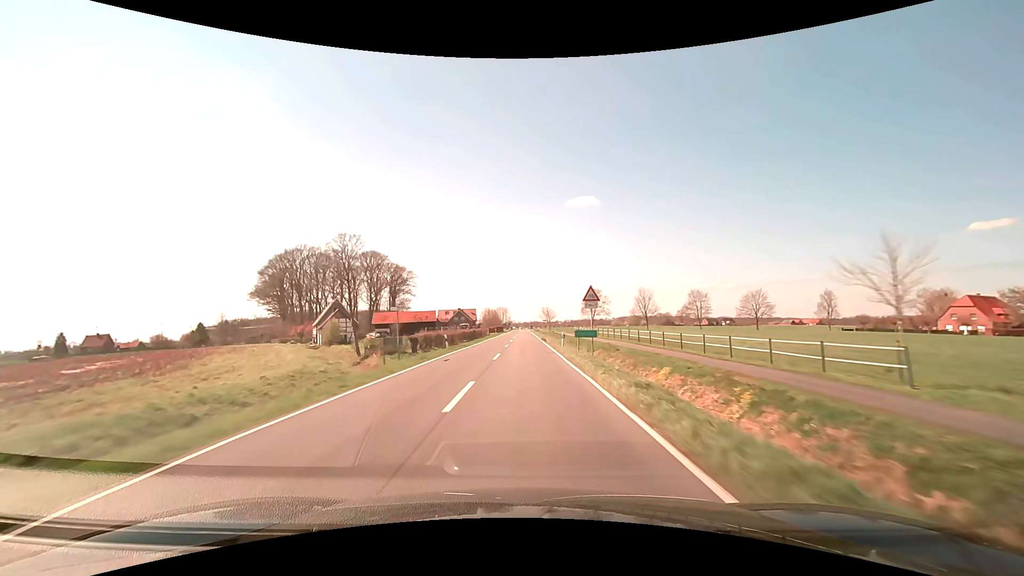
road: secondary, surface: asphalt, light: Day
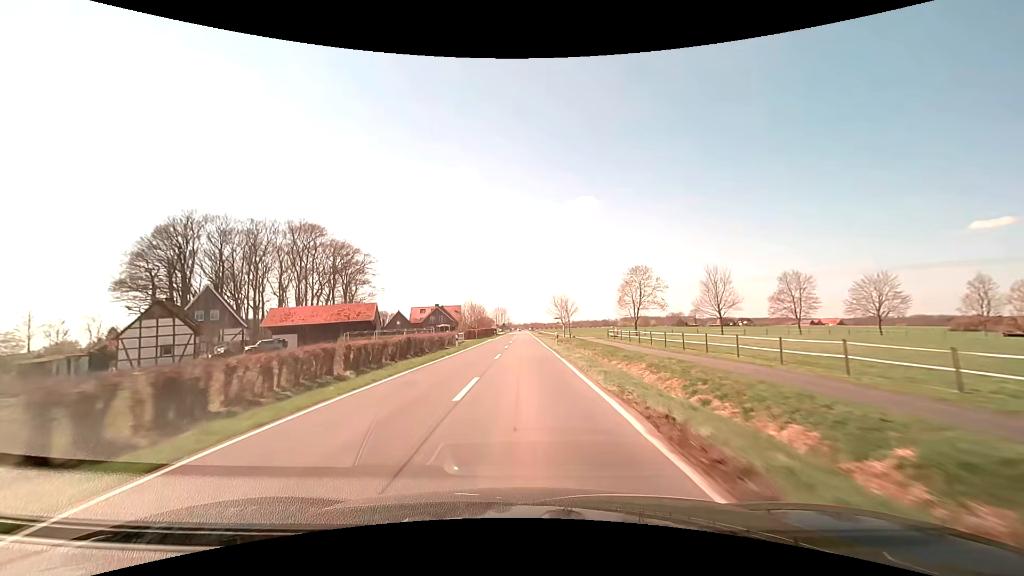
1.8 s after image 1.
(+0.1, +47.5) m; 0°
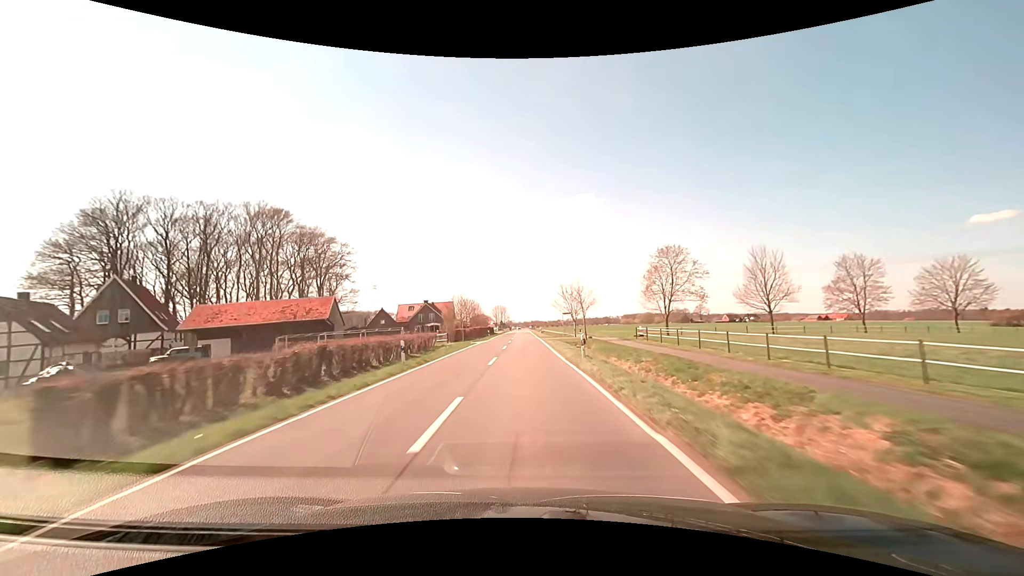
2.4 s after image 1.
(+0.1, +15.8) m; 0°
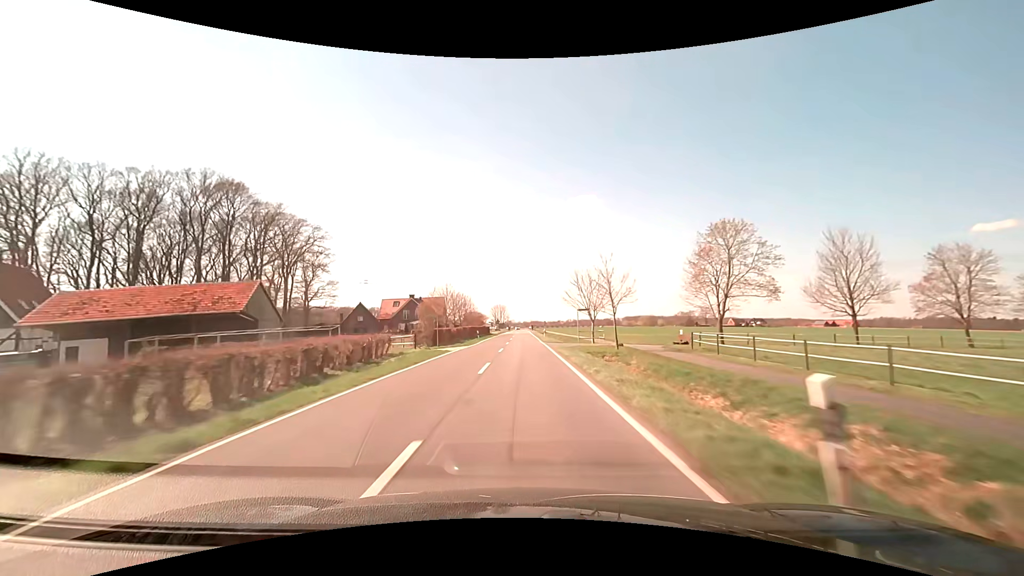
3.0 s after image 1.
(0.0, +15.8) m; 0°
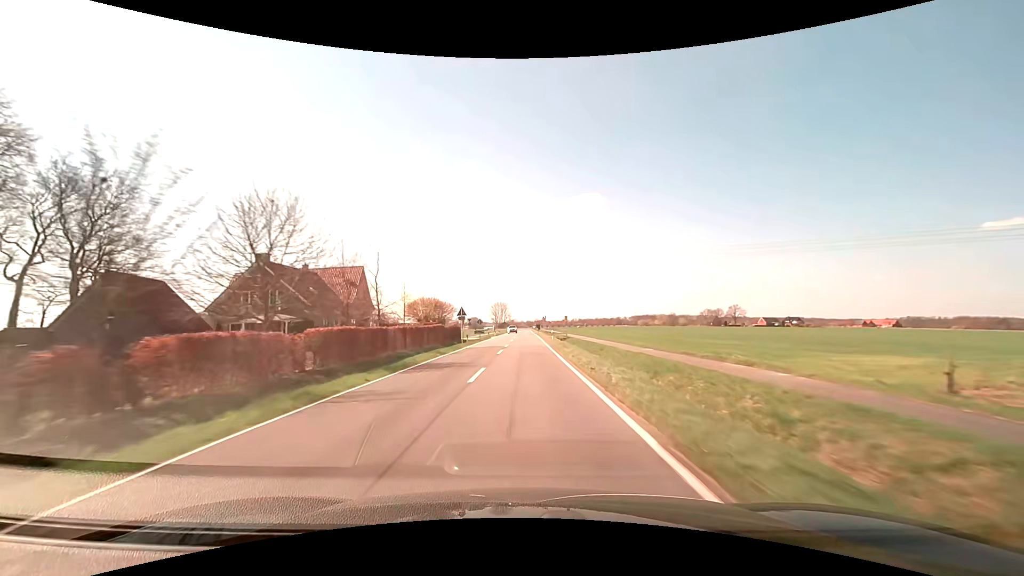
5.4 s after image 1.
(+0.1, +63.0) m; 0°
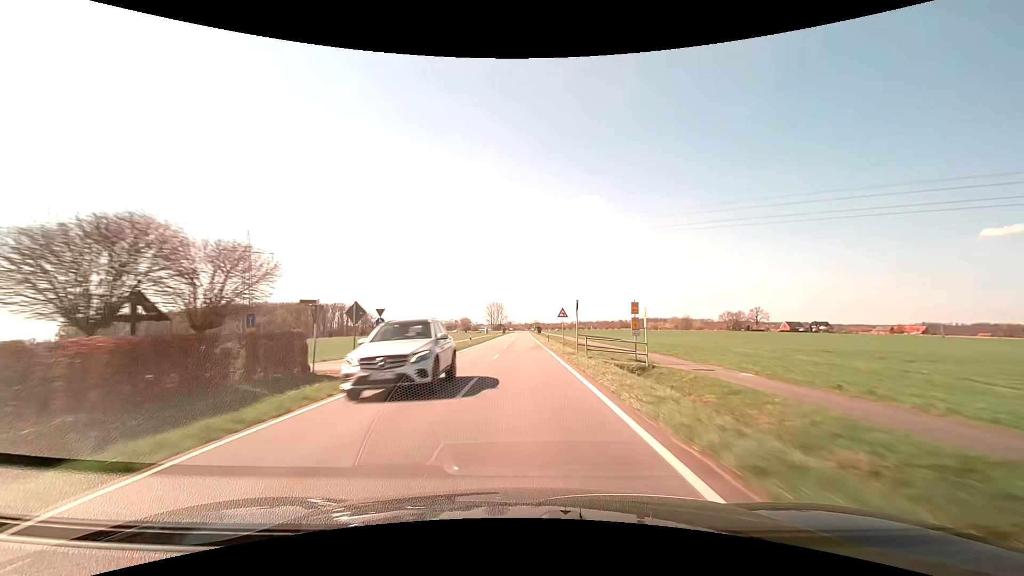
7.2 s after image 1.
(0.0, +47.1) m; 0°
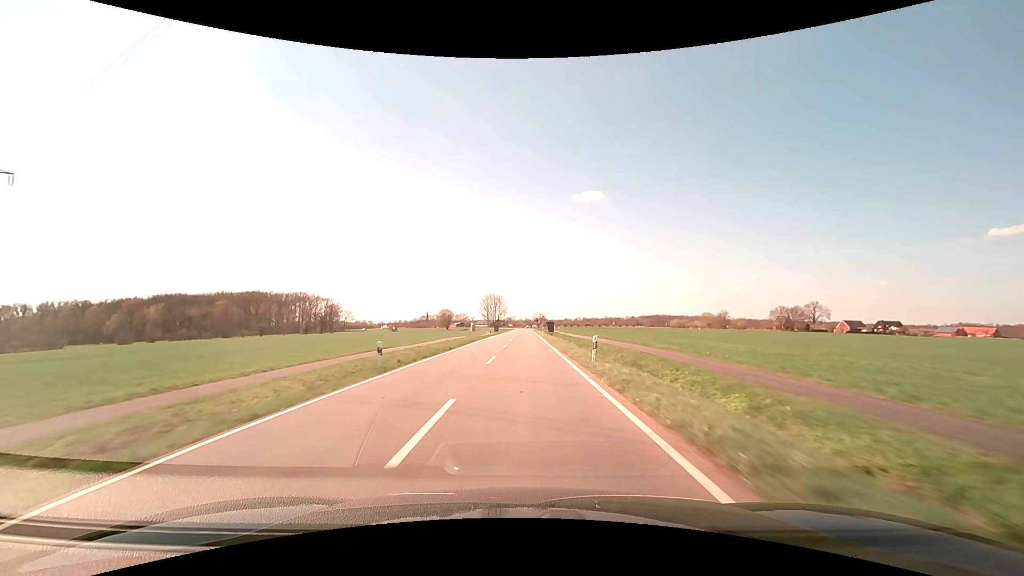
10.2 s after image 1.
(-0.2, +77.8) m; 0°
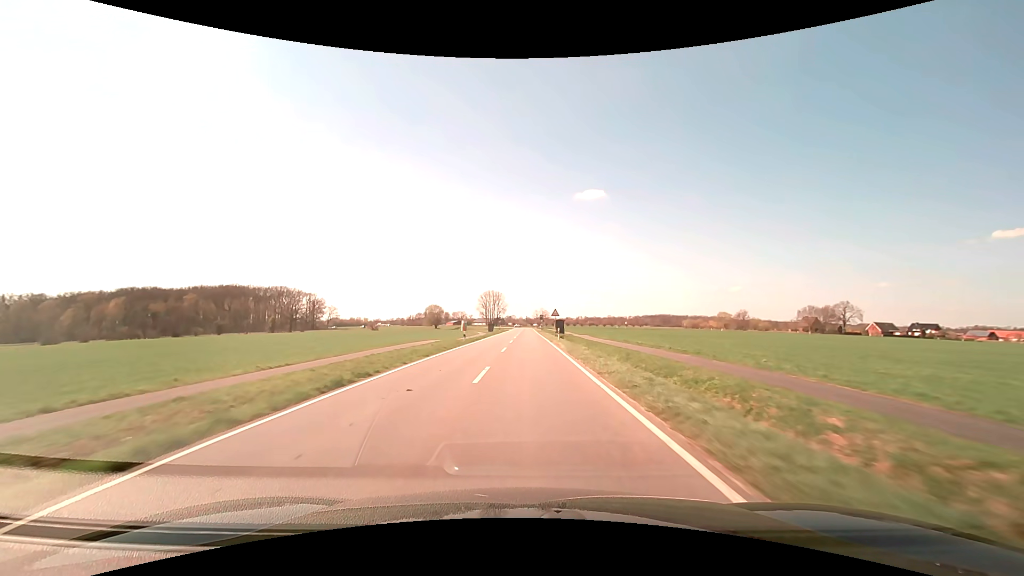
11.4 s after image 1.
(-0.1, +30.0) m; 0°
(0, +10) (0, +20) (0, +30) (0, +40) (0, +50) (0, +60) (0, +70) (+1, +80) (+1, +90) (+1, +100) m
